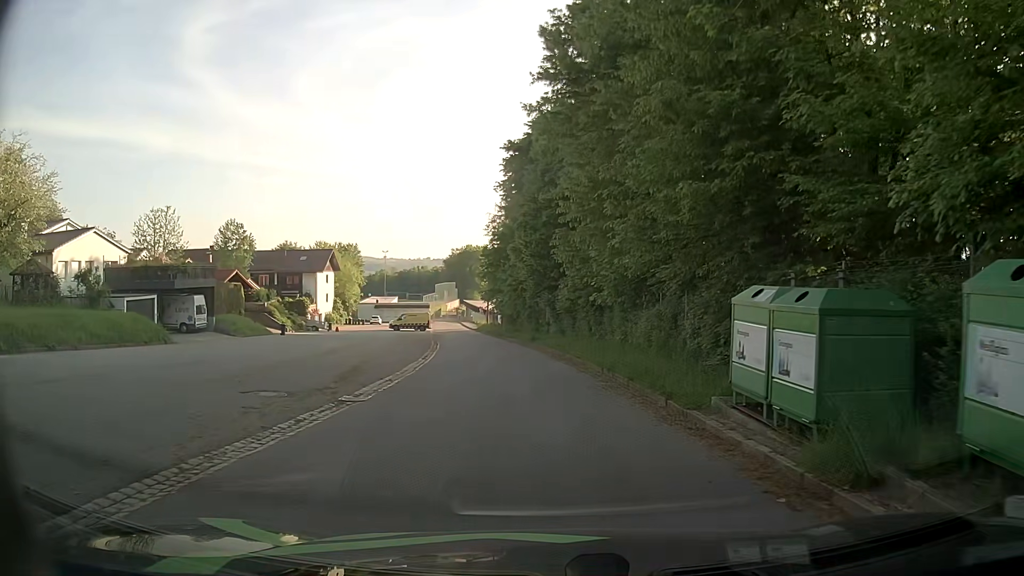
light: Day
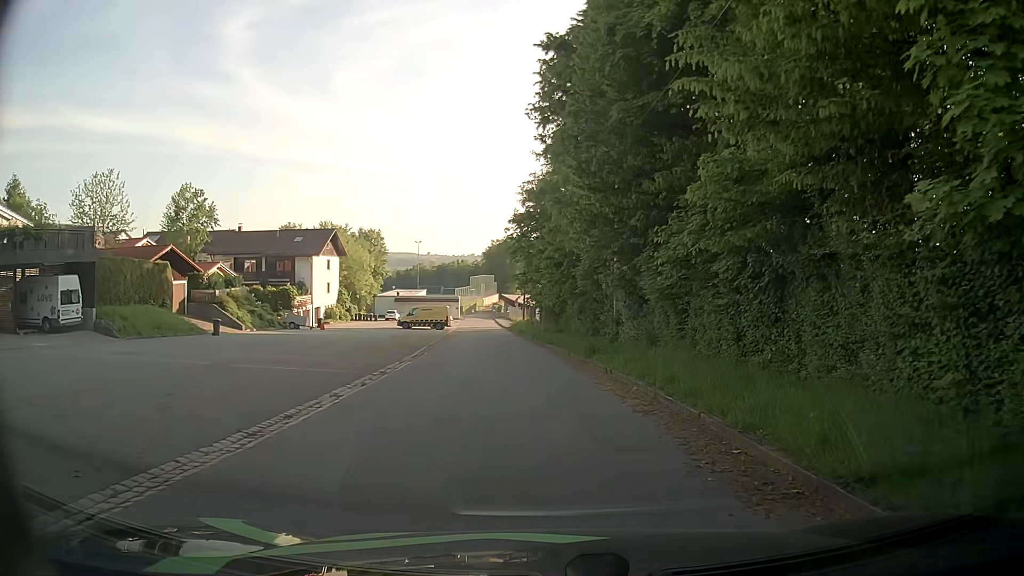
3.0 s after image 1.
(-1.1, +18.5) m; -6°
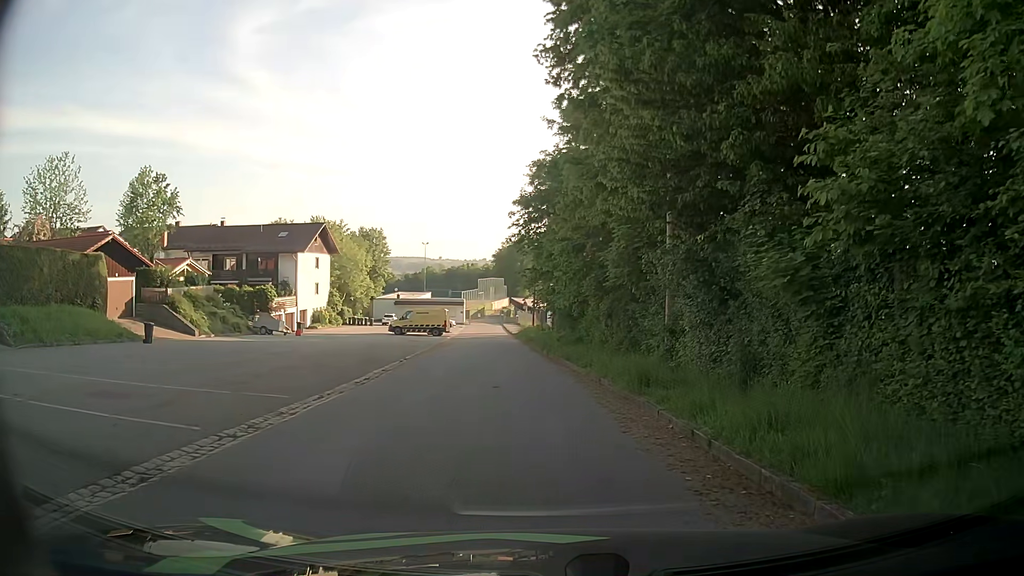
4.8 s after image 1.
(0.0, +8.2) m; 0°
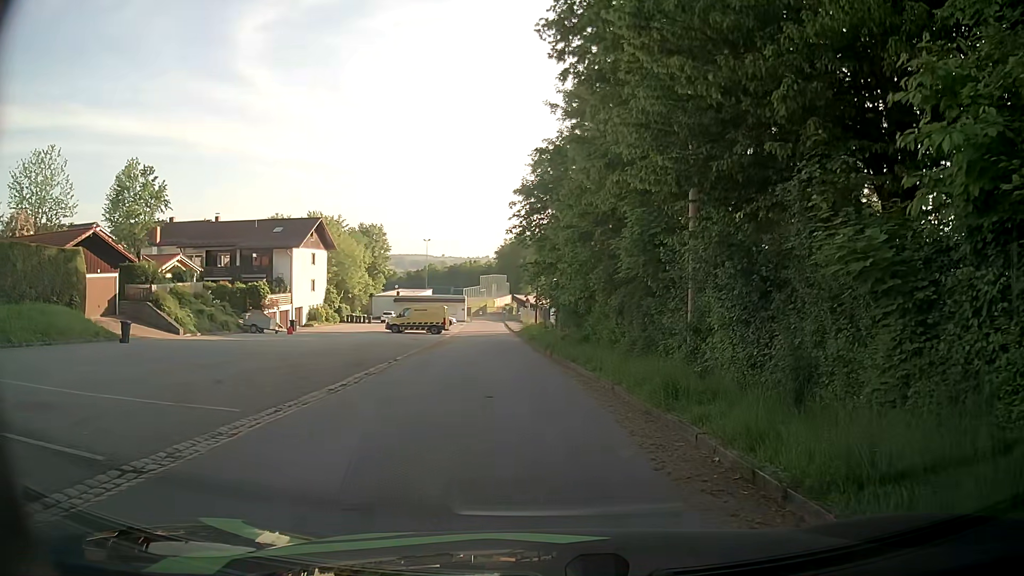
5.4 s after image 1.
(0.0, +2.1) m; -2°
